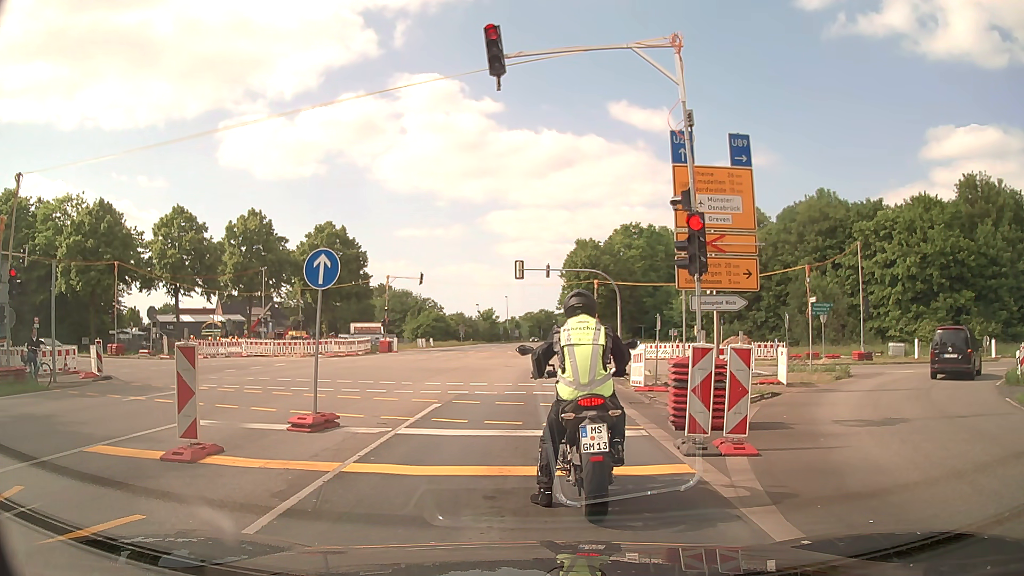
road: primary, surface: asphalt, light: Day
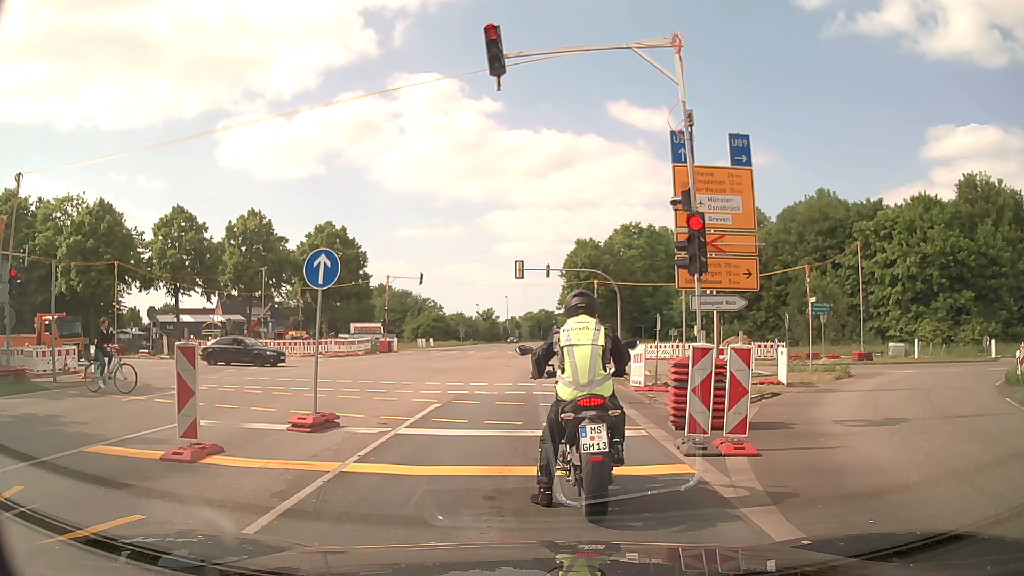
(0.0, 0.0) m; 0°
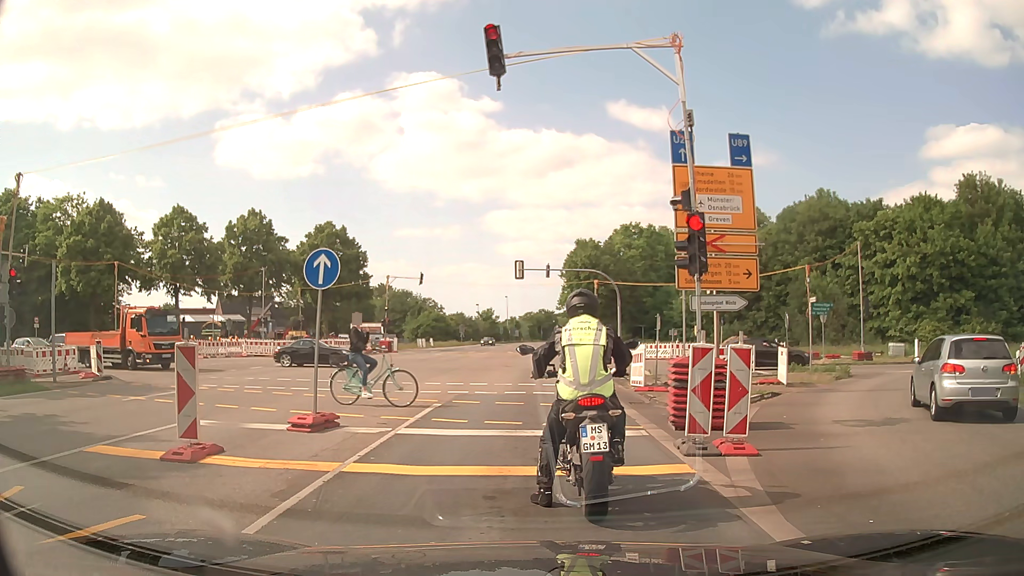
(0.0, 0.0) m; 0°
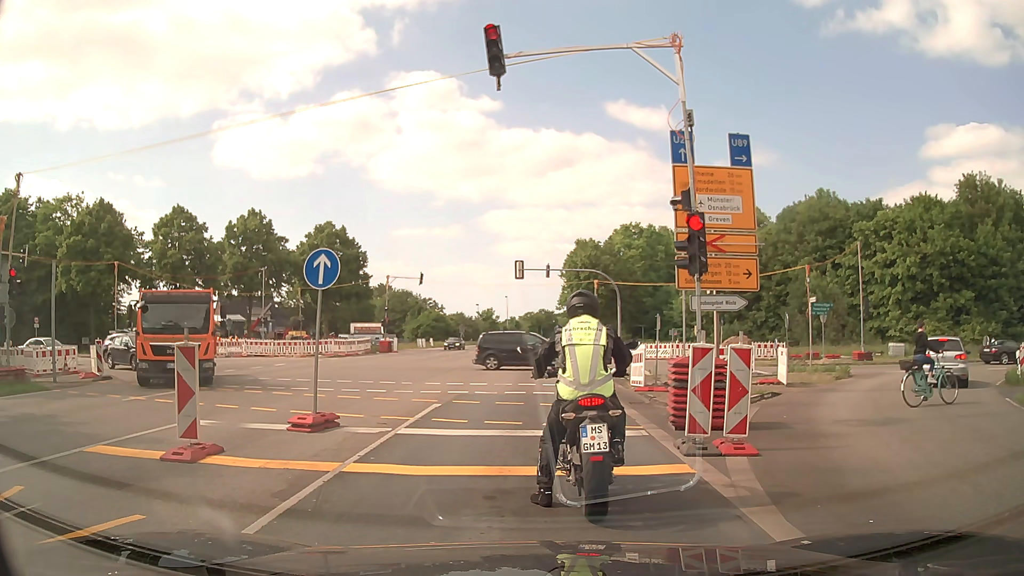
(0.0, 0.0) m; 0°
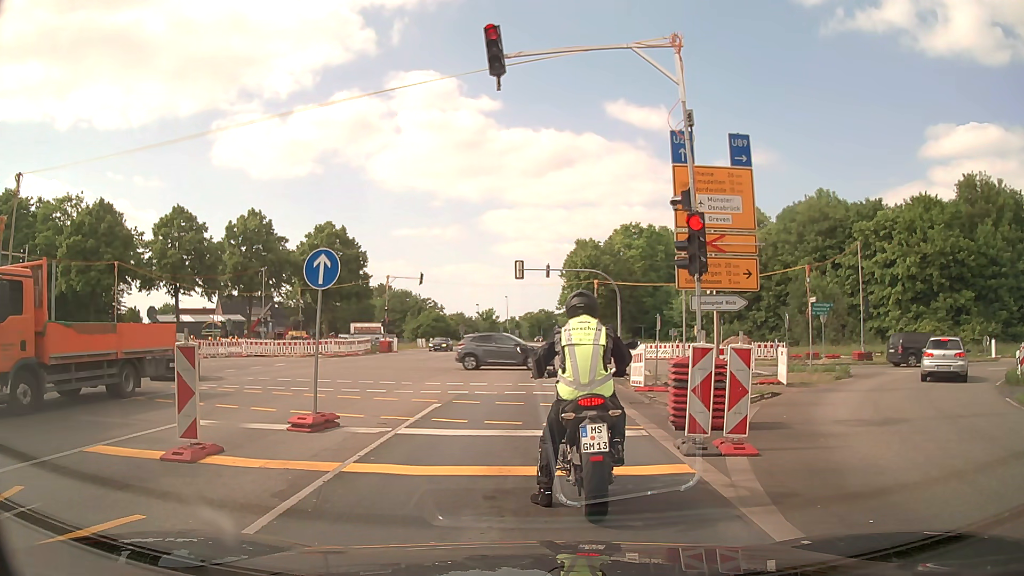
(0.0, 0.0) m; 0°
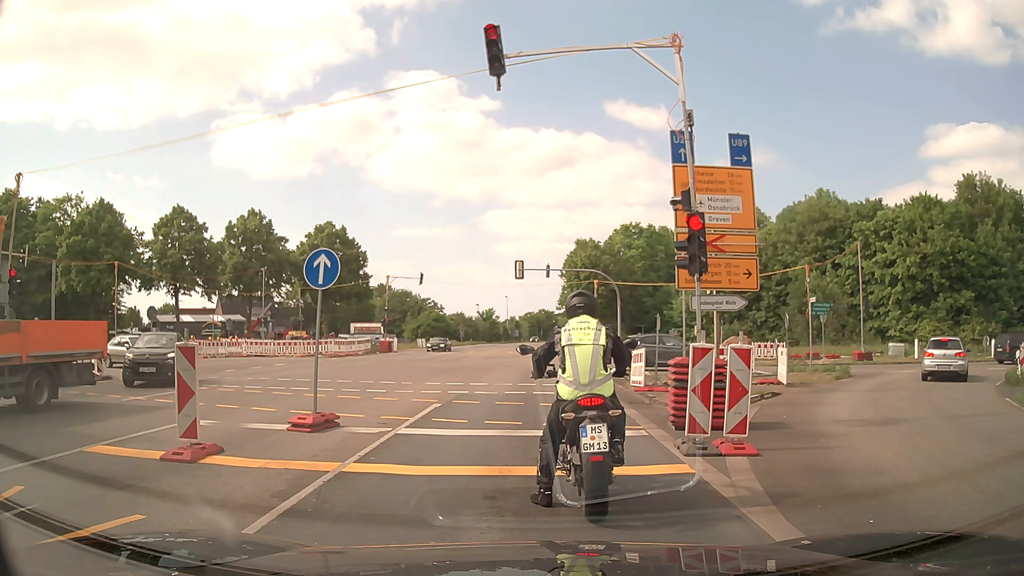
(0.0, 0.0) m; 0°
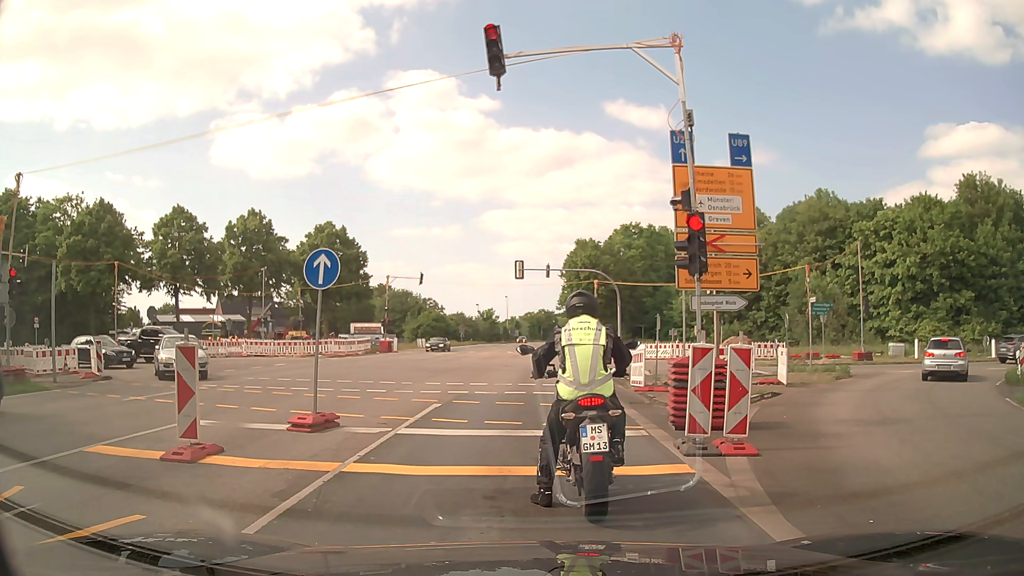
(0.0, 0.0) m; 0°
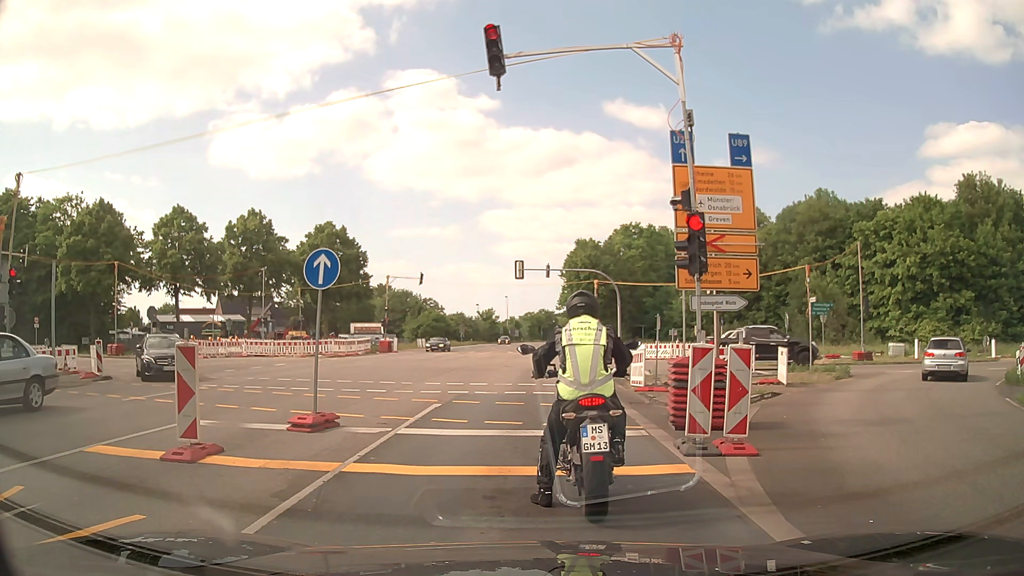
(0.0, 0.0) m; 0°
